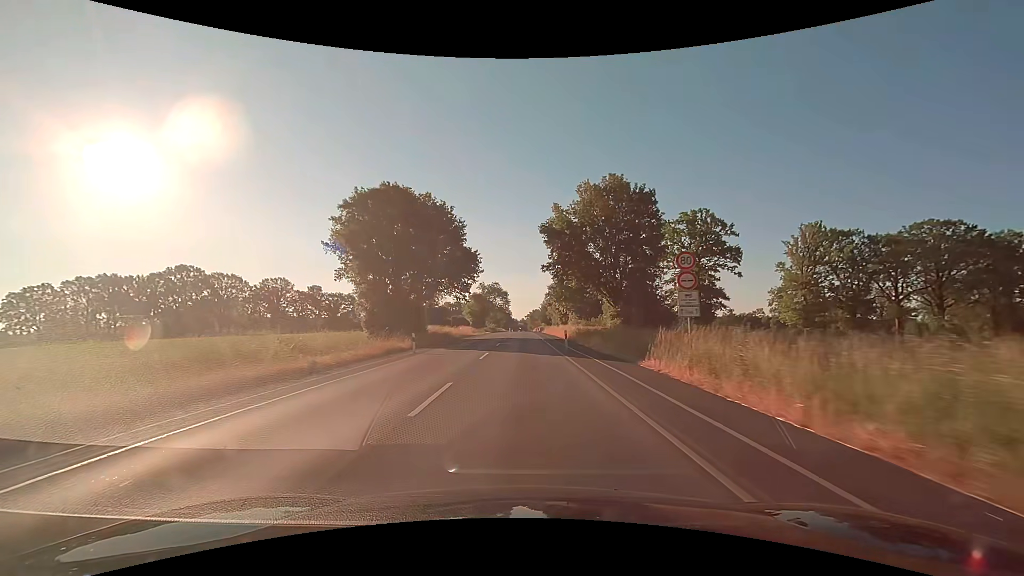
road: secondary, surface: asphalt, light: Day
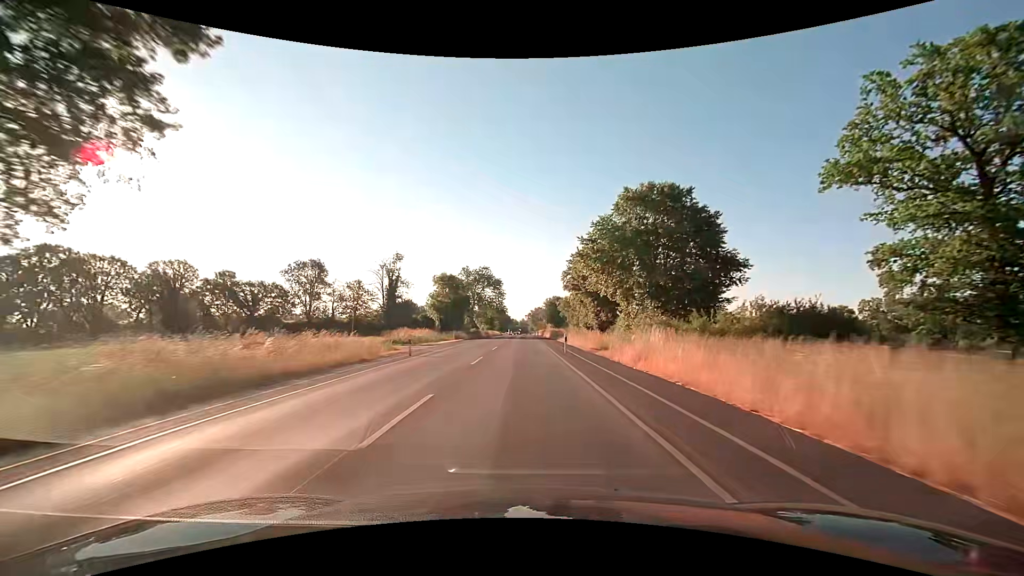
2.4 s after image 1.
(-0.1, +50.1) m; 0°
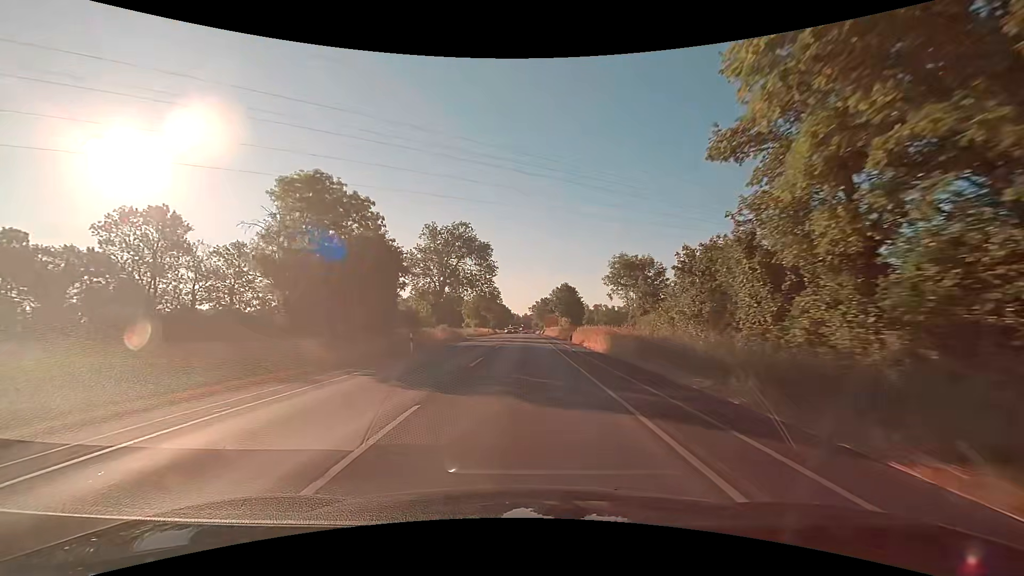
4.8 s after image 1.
(+0.1, +50.2) m; 0°
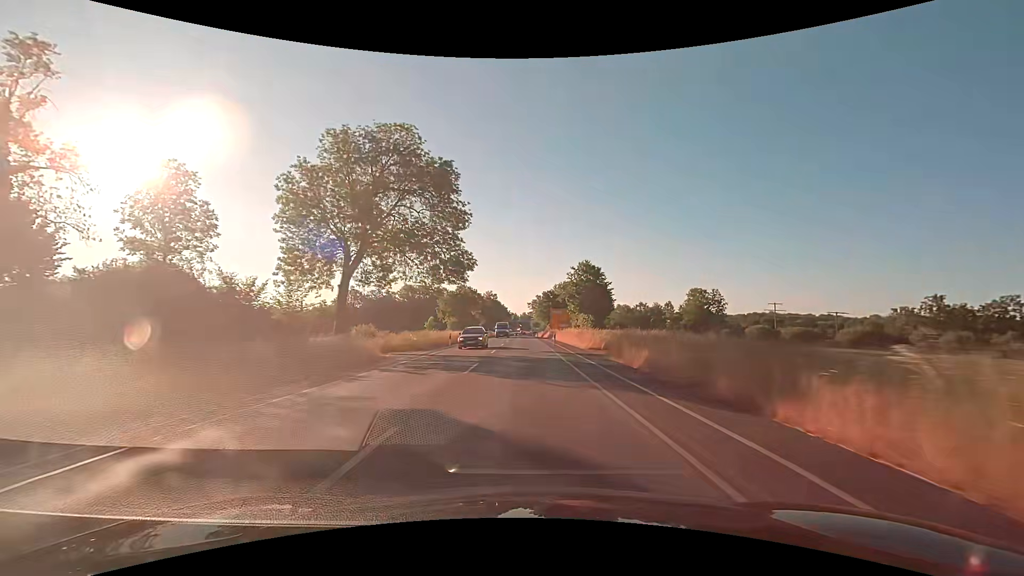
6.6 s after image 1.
(+0.2, +37.8) m; 0°
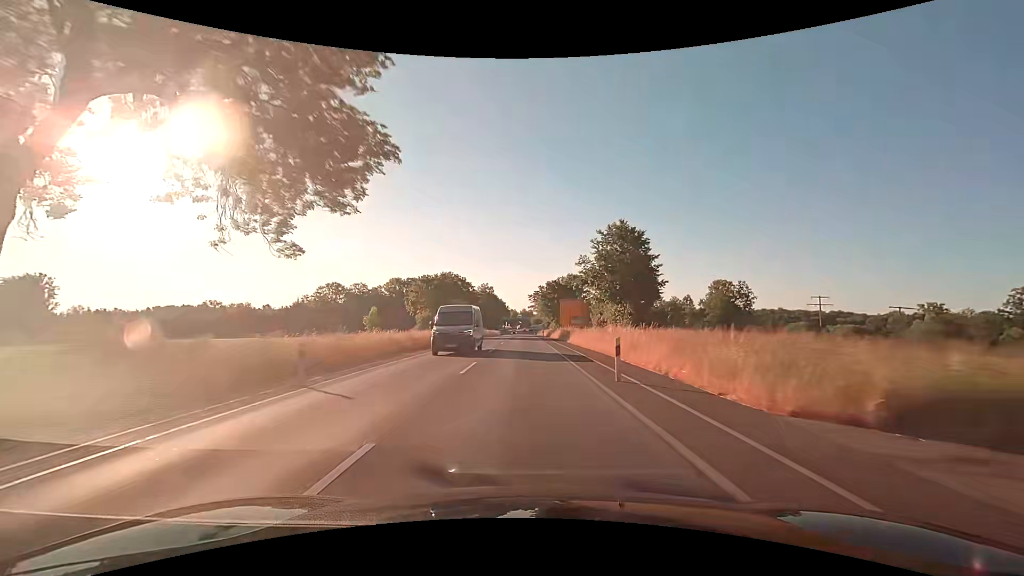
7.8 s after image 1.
(+0.1, +25.2) m; 0°
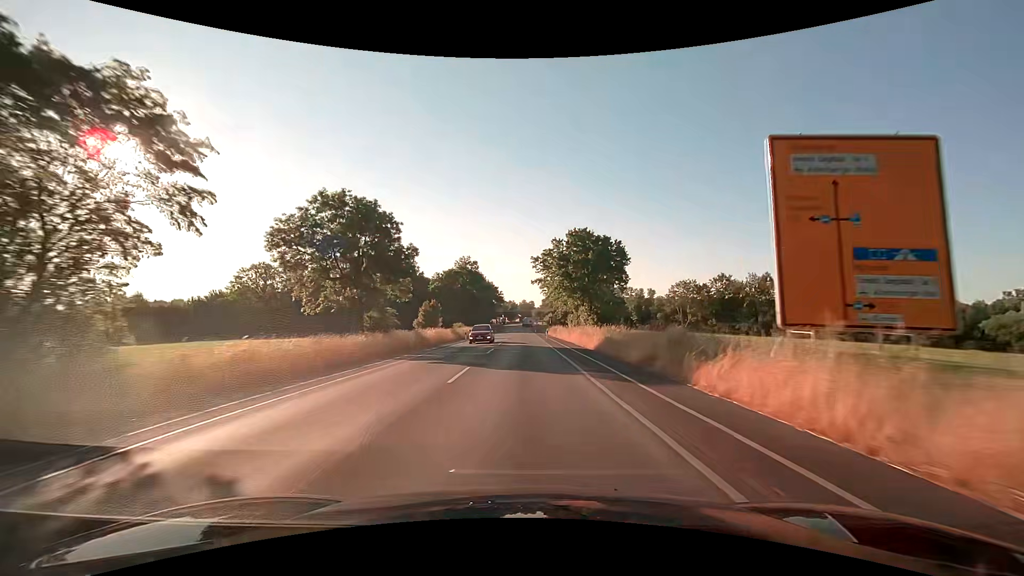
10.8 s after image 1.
(0.0, +62.9) m; 0°
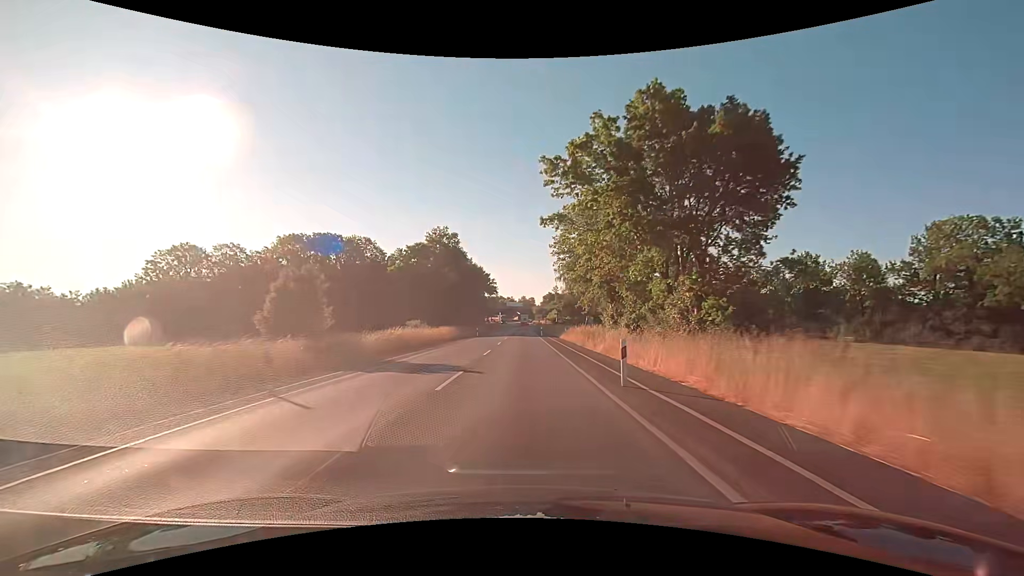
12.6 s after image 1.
(+0.1, +37.8) m; +1°
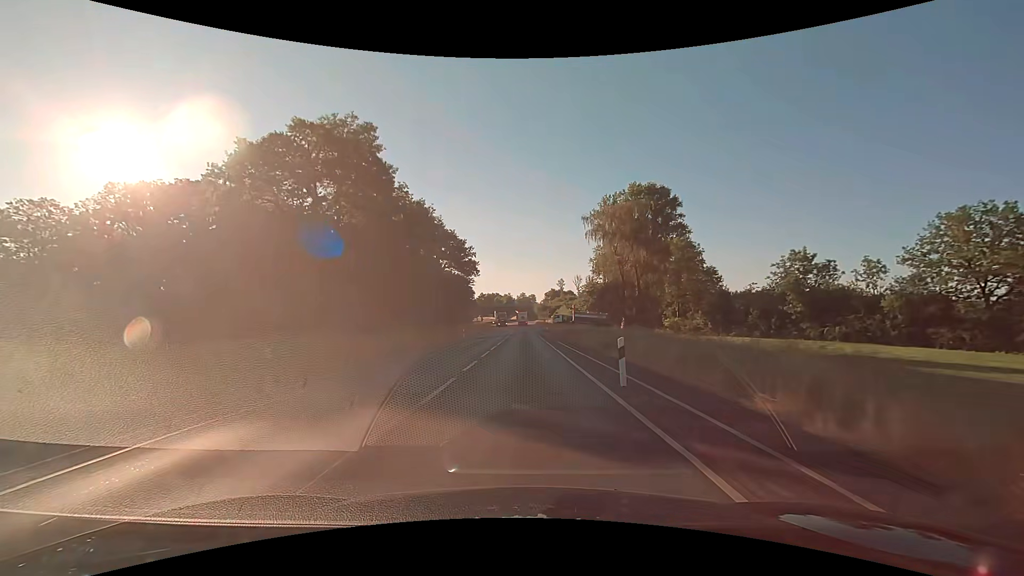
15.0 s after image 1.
(-0.4, +50.3) m; 0°
(0, +10) (0, +20) (0, +30) (0, +40) (0, +50) (0, +60) (0, +70) (0, +80) (0, +90) (0, +100) m
